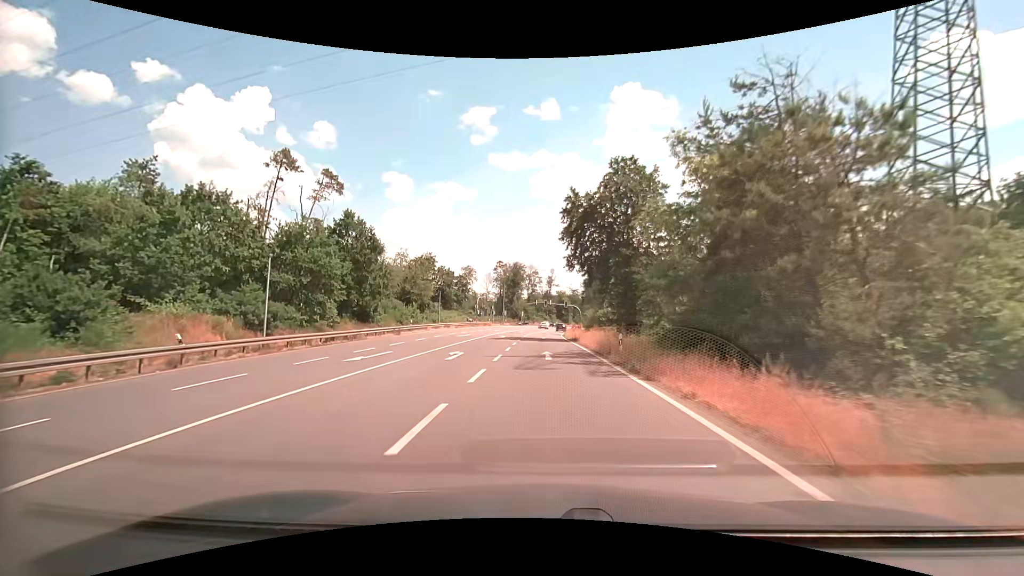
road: primary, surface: asphalt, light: Day
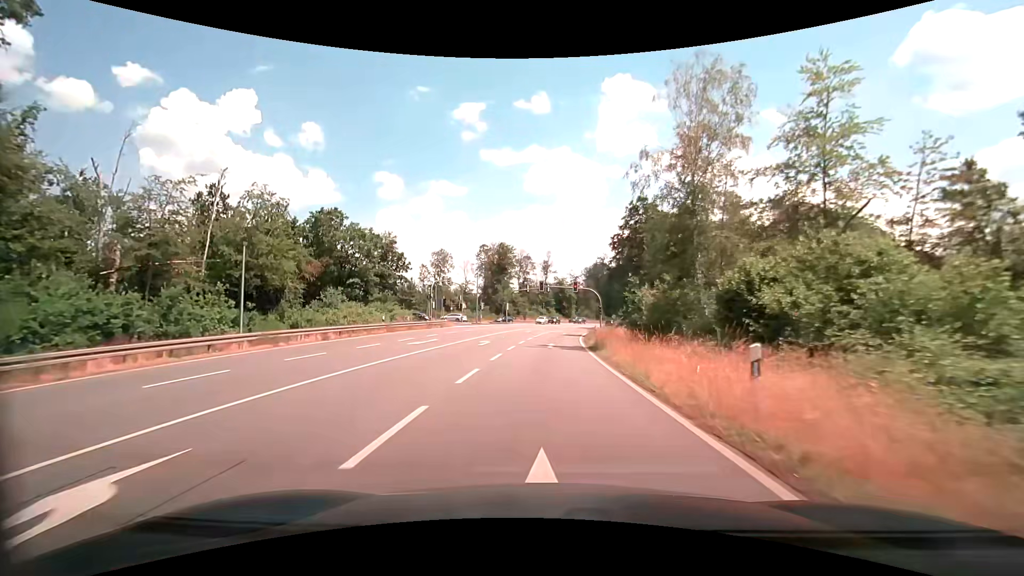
(0.0, +42.3) m; +1°
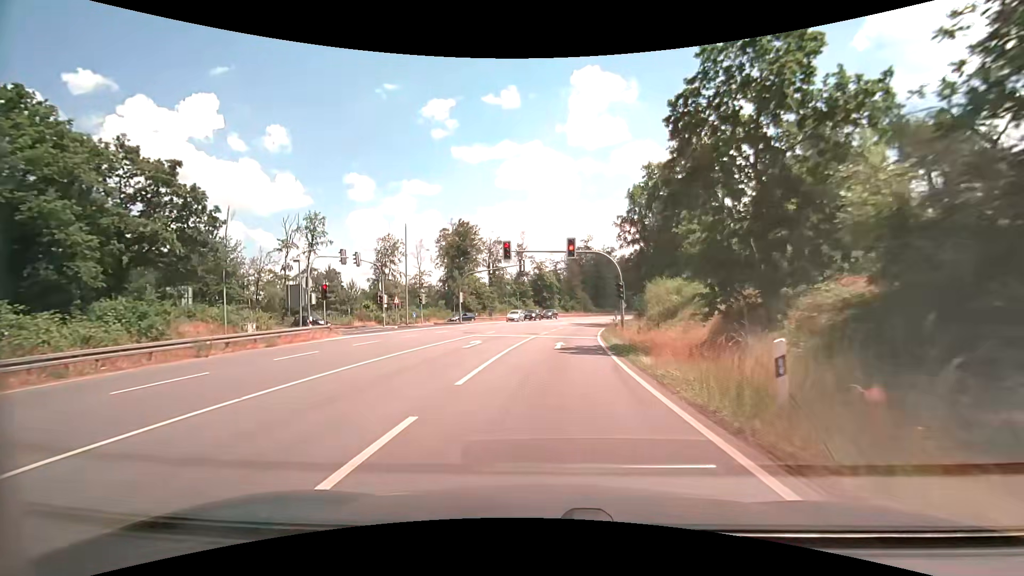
(+0.4, +30.1) m; +2°
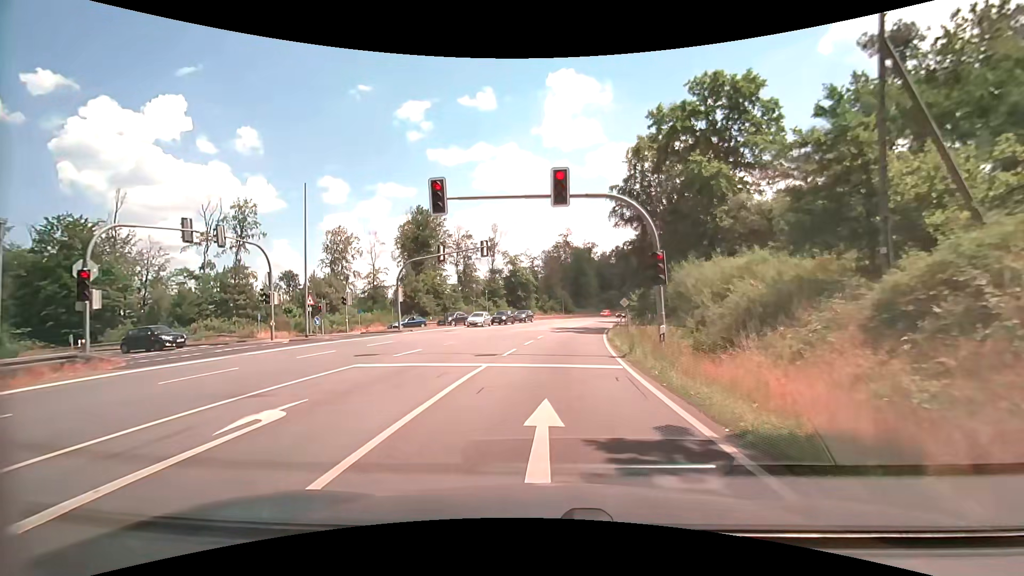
(+0.3, +15.7) m; +3°
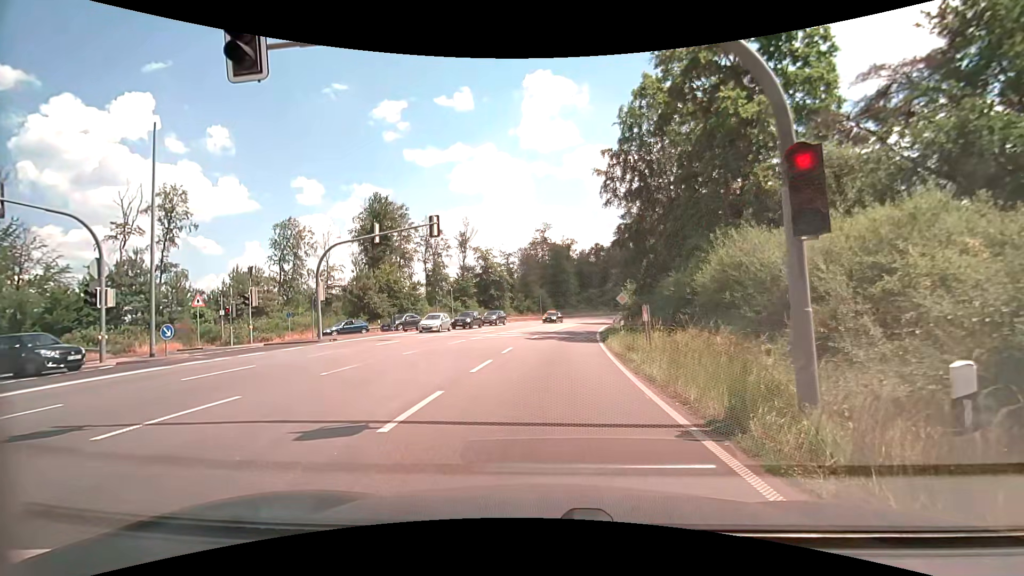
(+0.1, +9.8) m; +3°
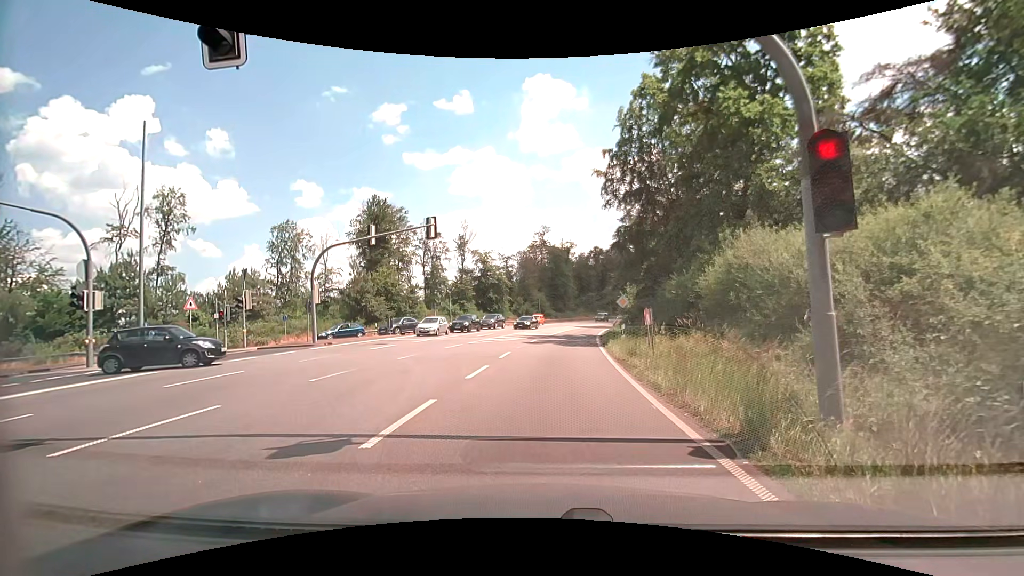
(0.0, +0.5) m; 0°
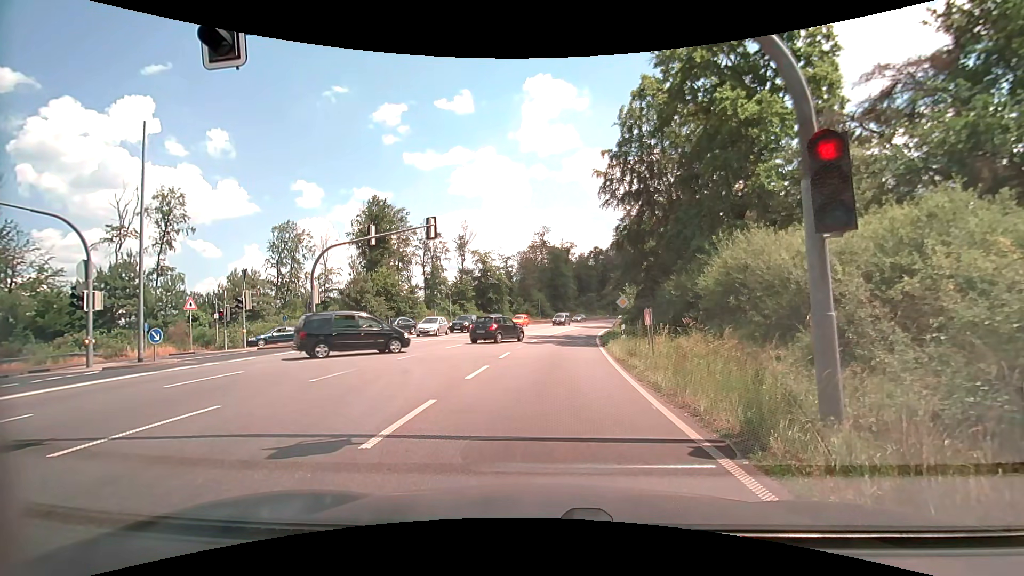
(0.0, +0.1) m; 0°
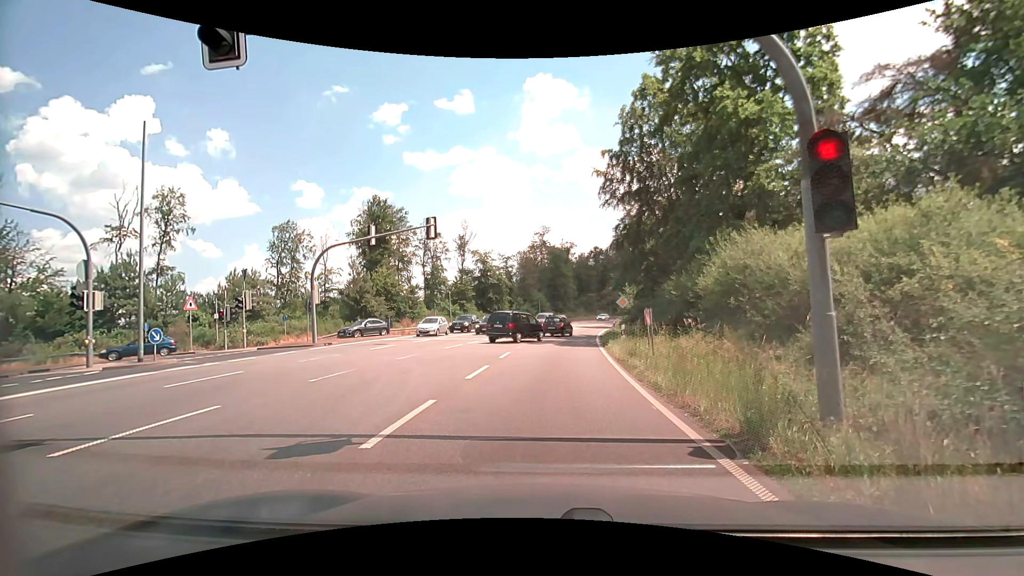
(0.0, 0.0) m; 0°
(0, +10) (0, +20) (+1, +30) (+2, +40) (+3, +50) (+4, +60) (+6, +70) (+8, +79) (+11, +89) (+14, +99) m
